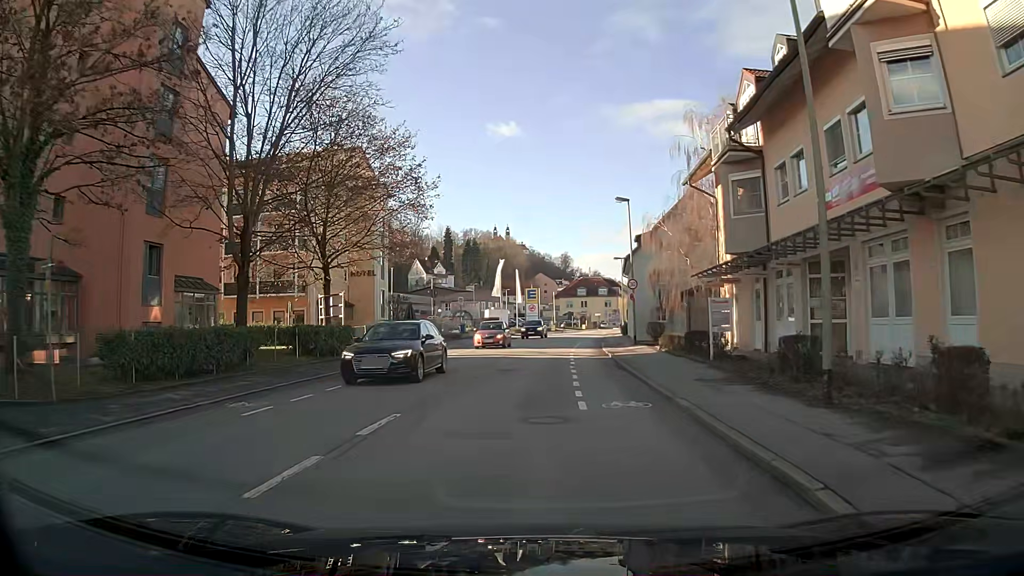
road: primary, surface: asphalt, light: Day
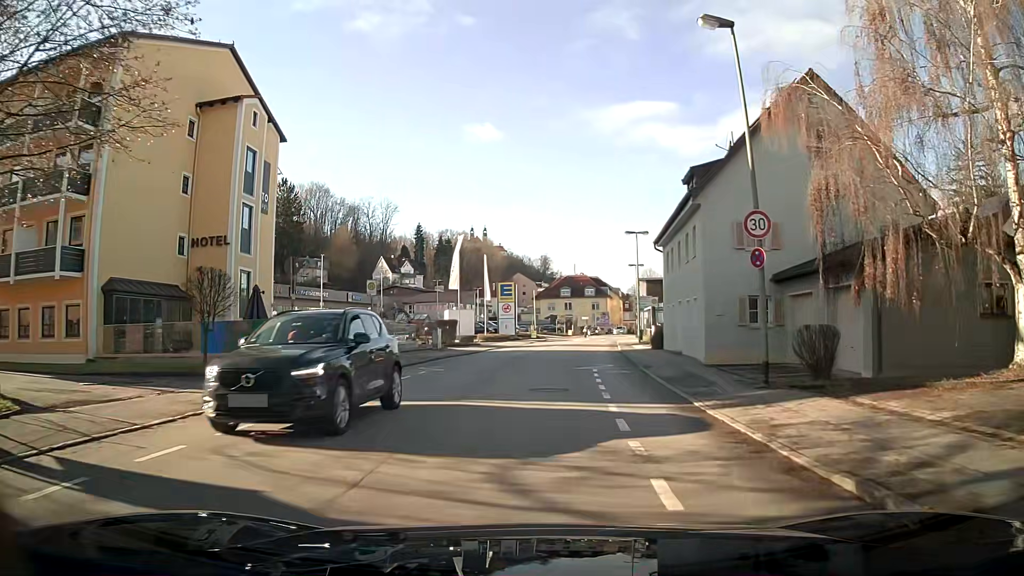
(+0.4, +23.1) m; +2°
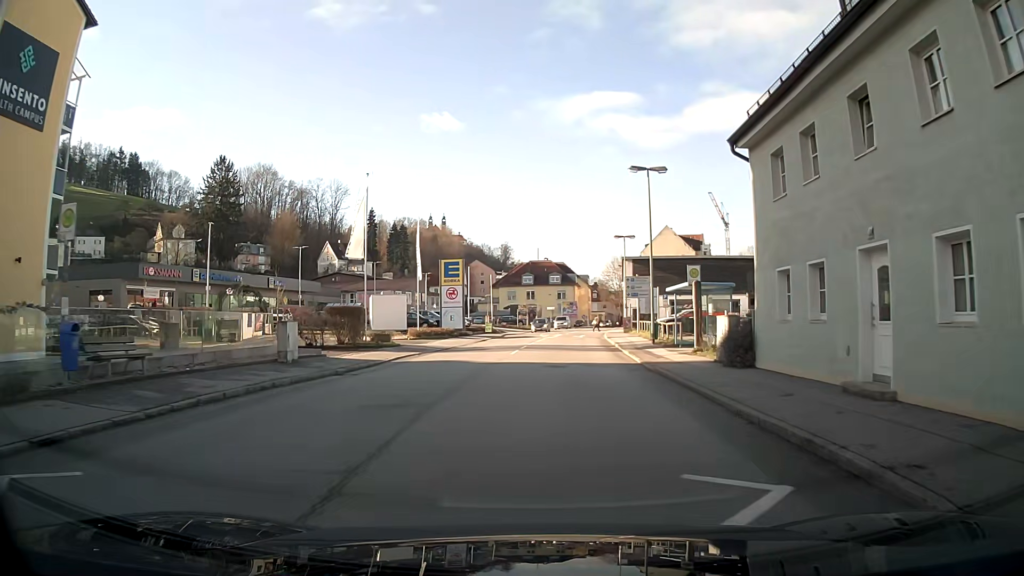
(+0.5, +18.5) m; +4°
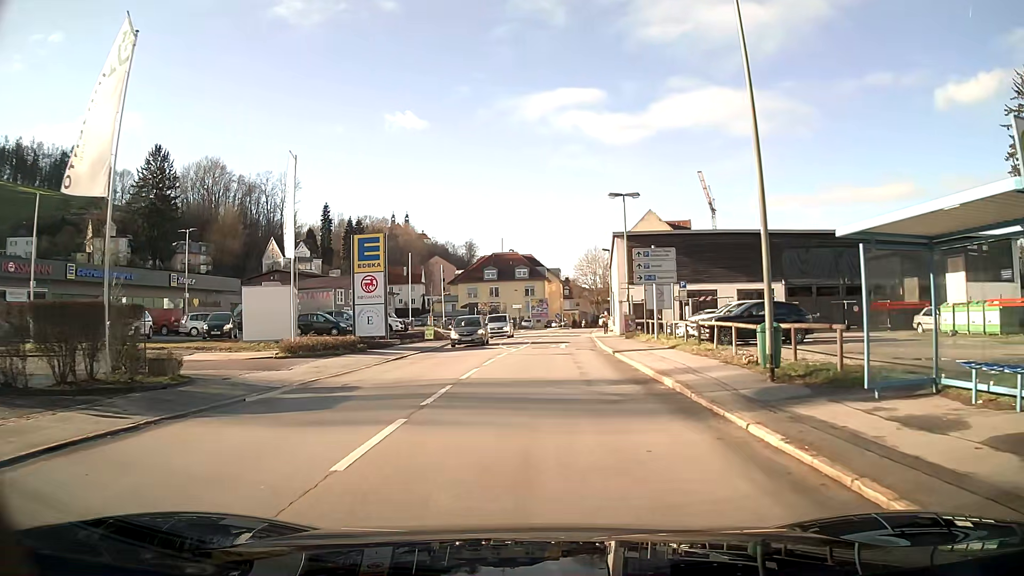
(+0.4, +18.5) m; +2°
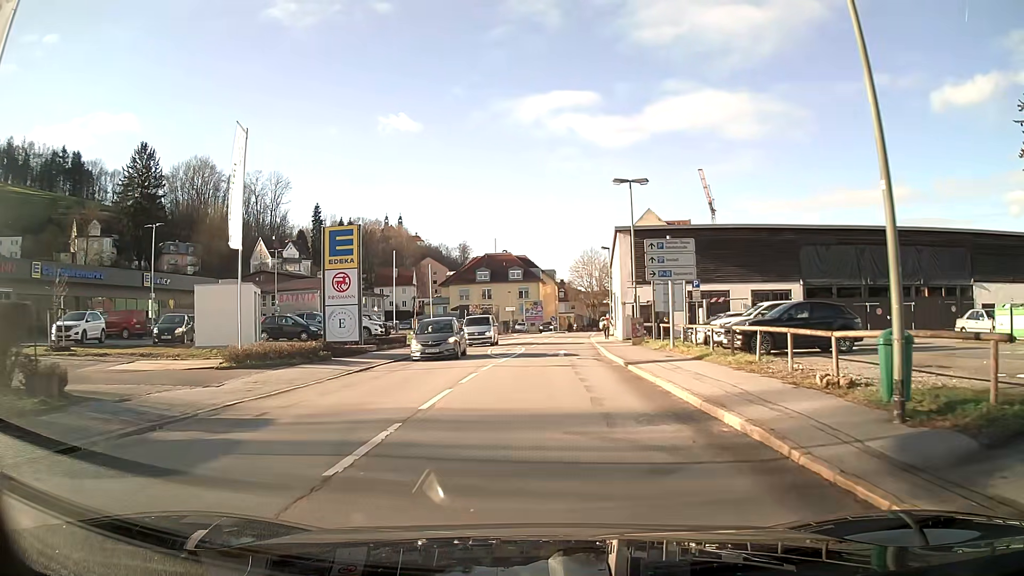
(0.0, +4.7) m; 0°
(0, +10) (0, +20) (+1, +30) (+1, +40) (+2, +50) (+3, +60) (+4, +70) (+6, +80) (+7, +90) (+8, +100) m
